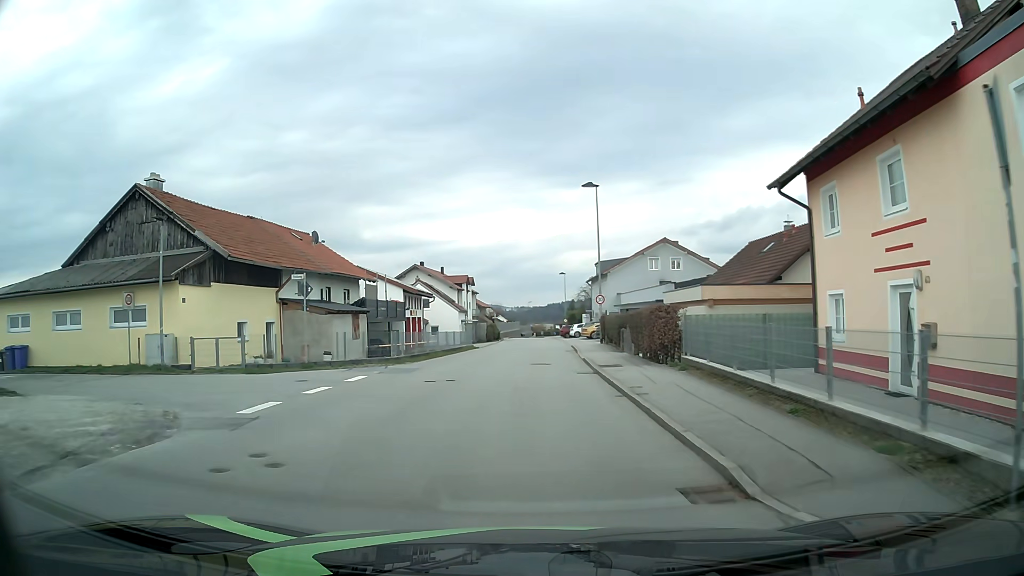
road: unclassified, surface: asphalt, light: Day
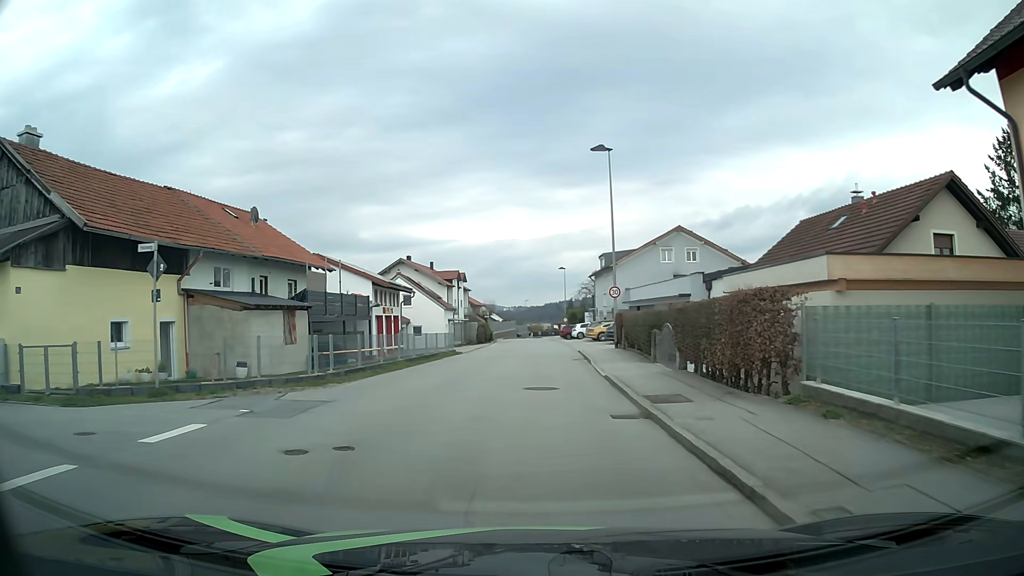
(+0.1, +9.0) m; 0°
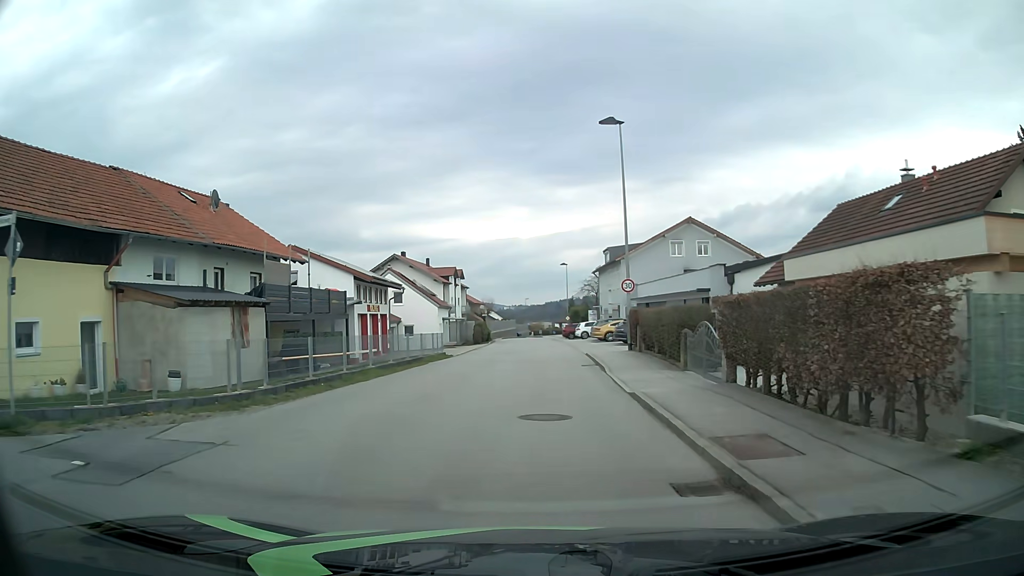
(+0.1, +4.5) m; +1°
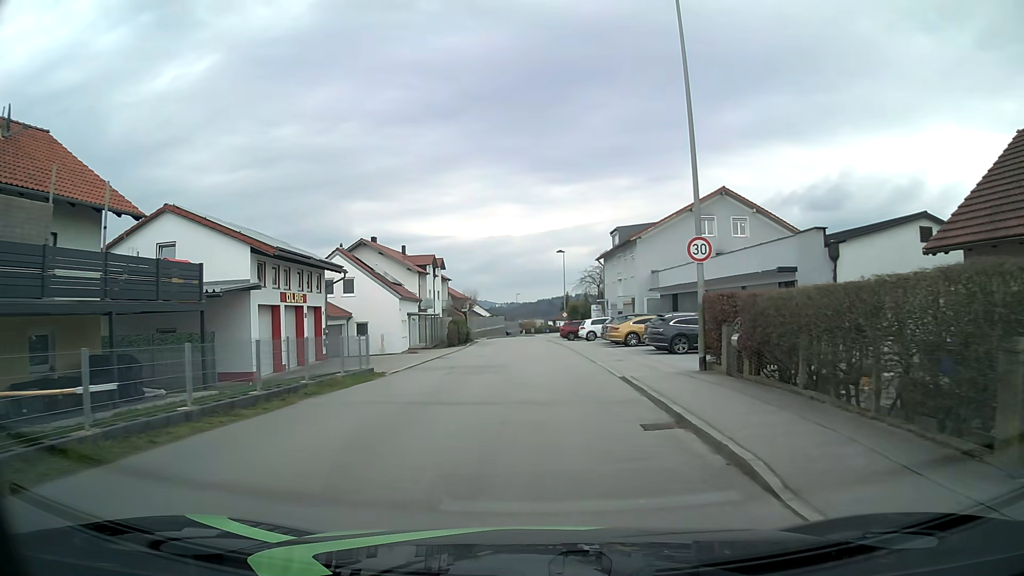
(+0.1, +13.5) m; +1°
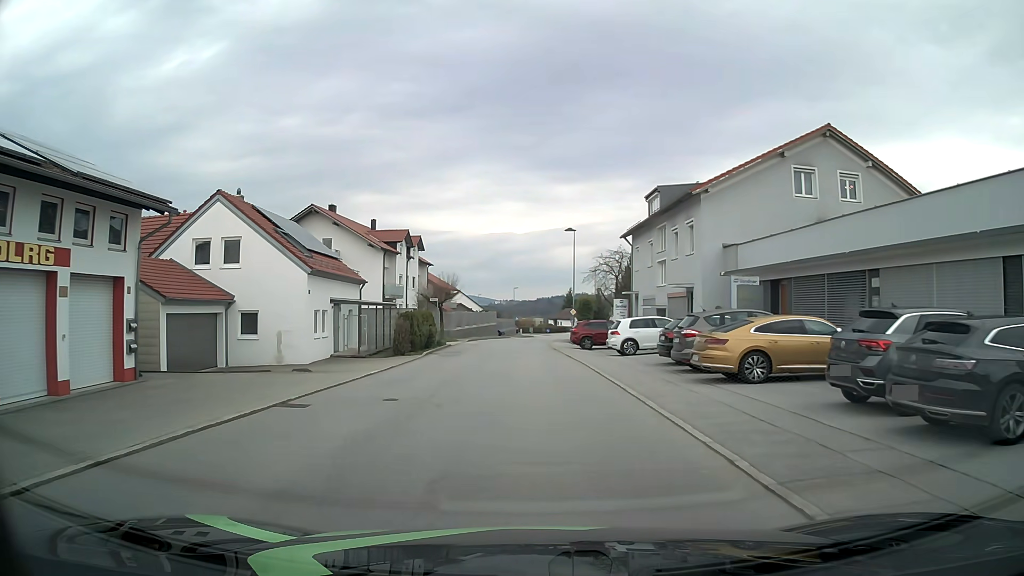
(+0.1, +18.1) m; +1°
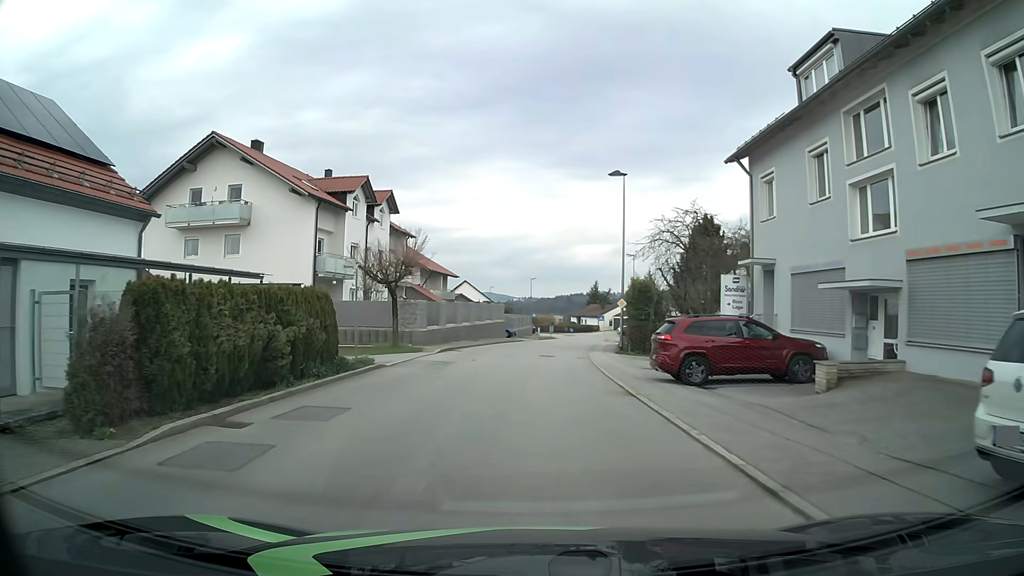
(-0.5, +22.6) m; -2°
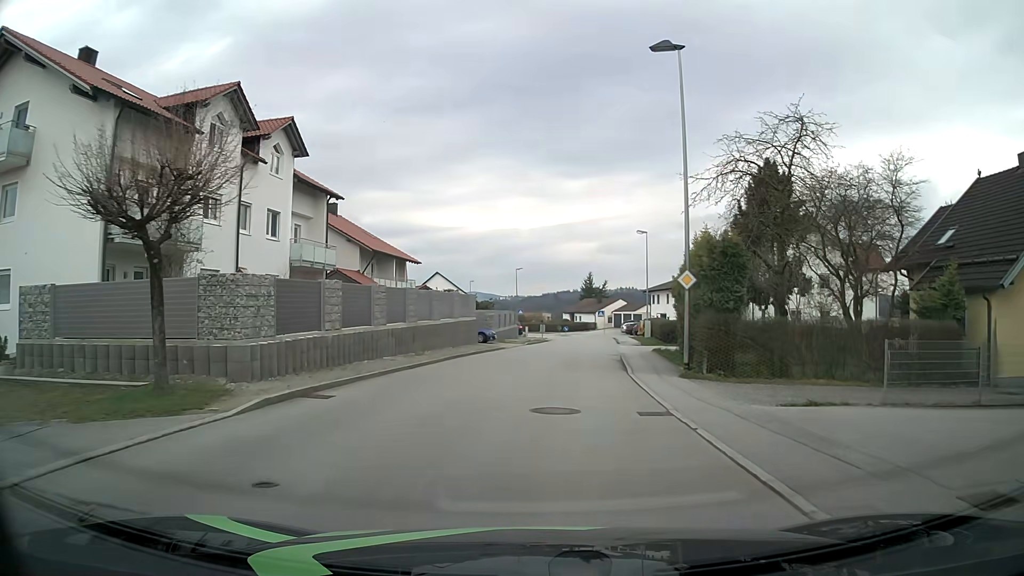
(+0.1, +18.1) m; +2°
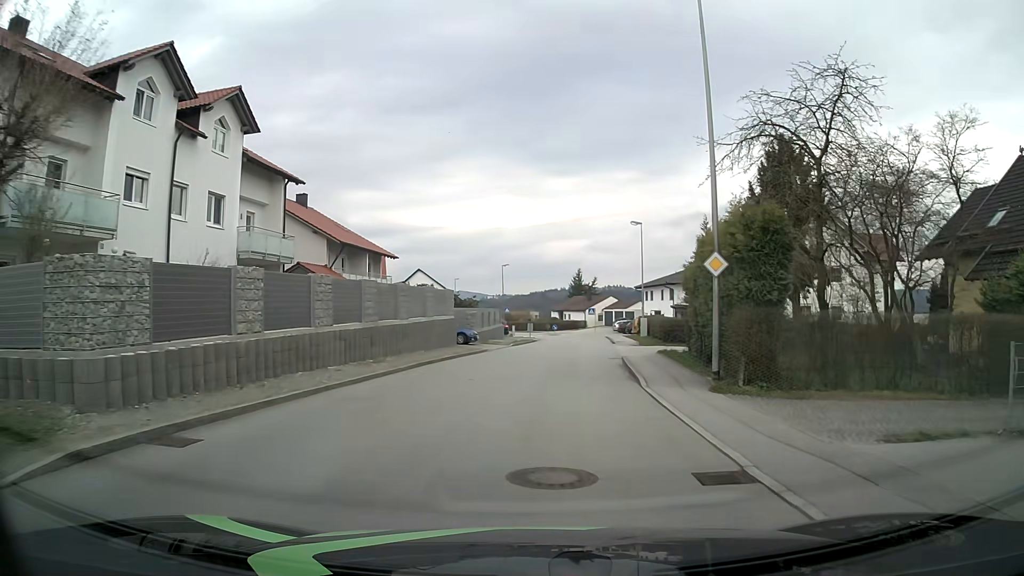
(0.0, +4.5) m; 0°
(0, +10) (+1, +20) (+2, +30) (+3, +40) (+4, +50) (+5, +60) (+5, +70) (+6, +80) (+5, +90) (+2, +99) m
